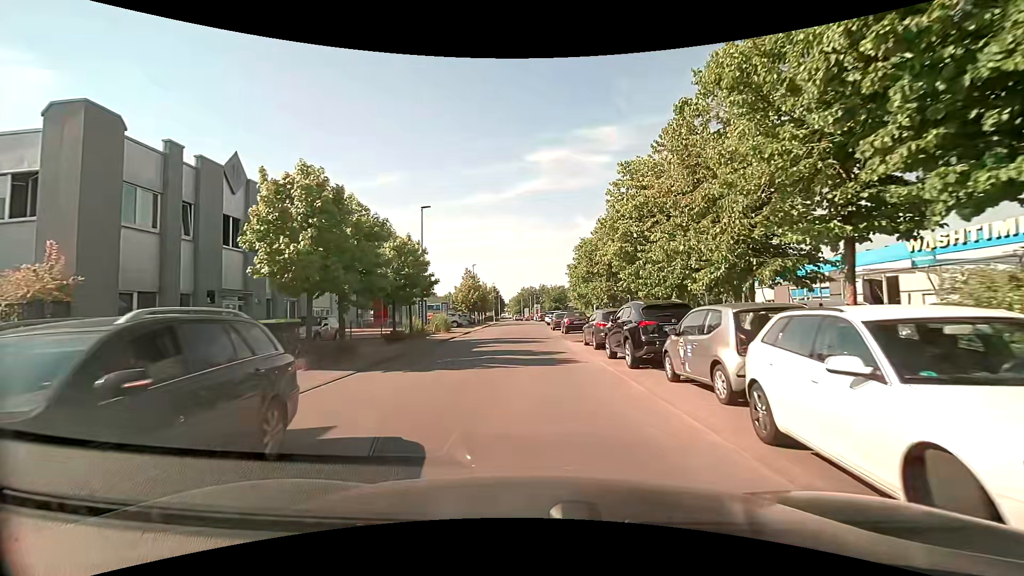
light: Day
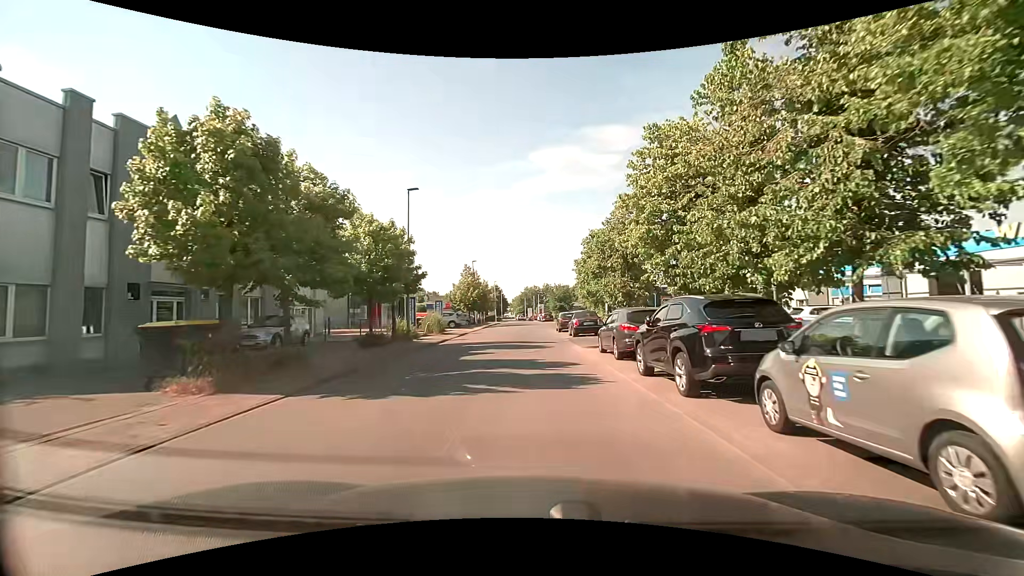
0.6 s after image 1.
(0.0, +4.1) m; 0°
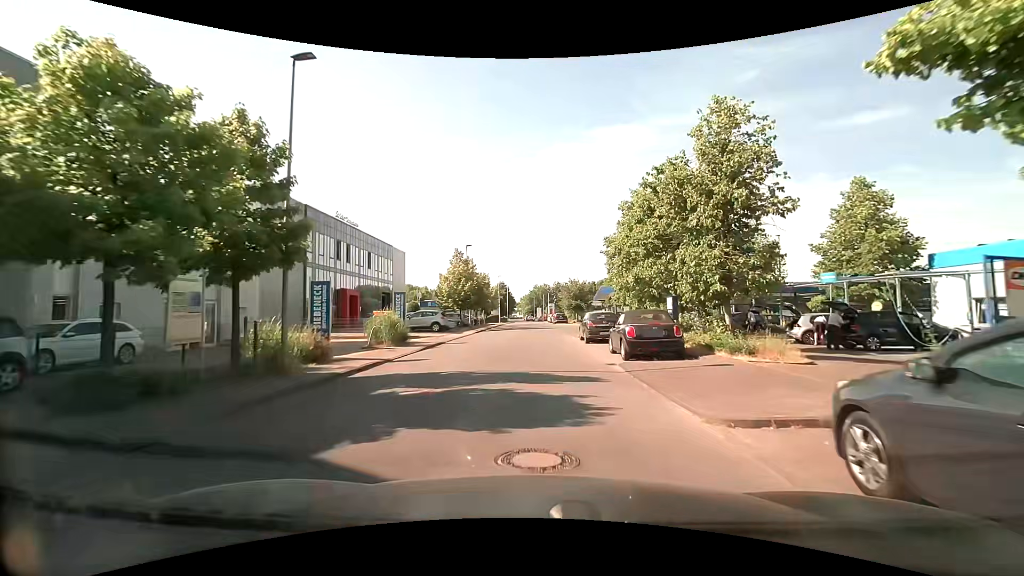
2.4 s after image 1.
(-0.1, +13.4) m; 0°
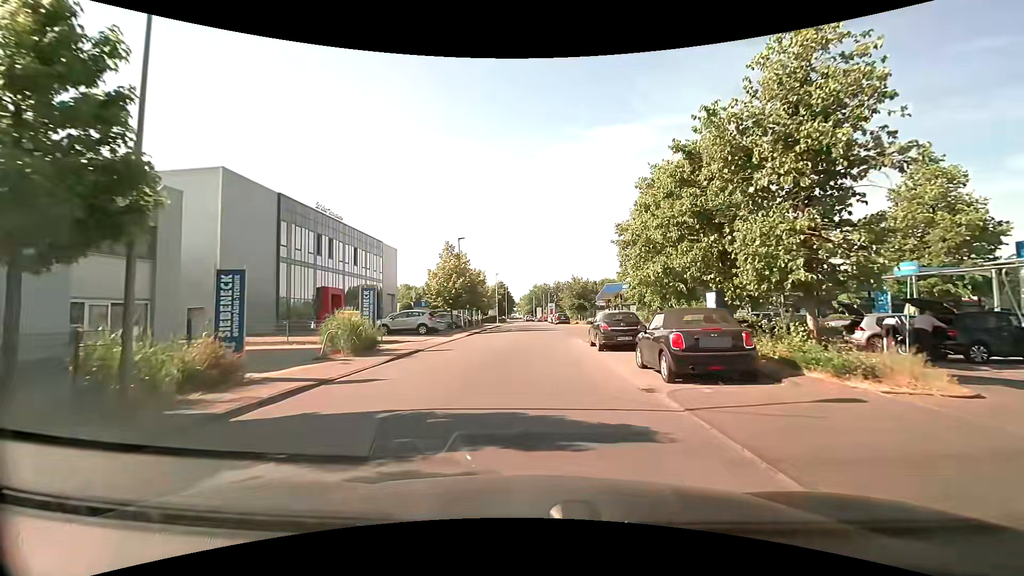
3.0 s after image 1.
(0.0, +4.6) m; 0°
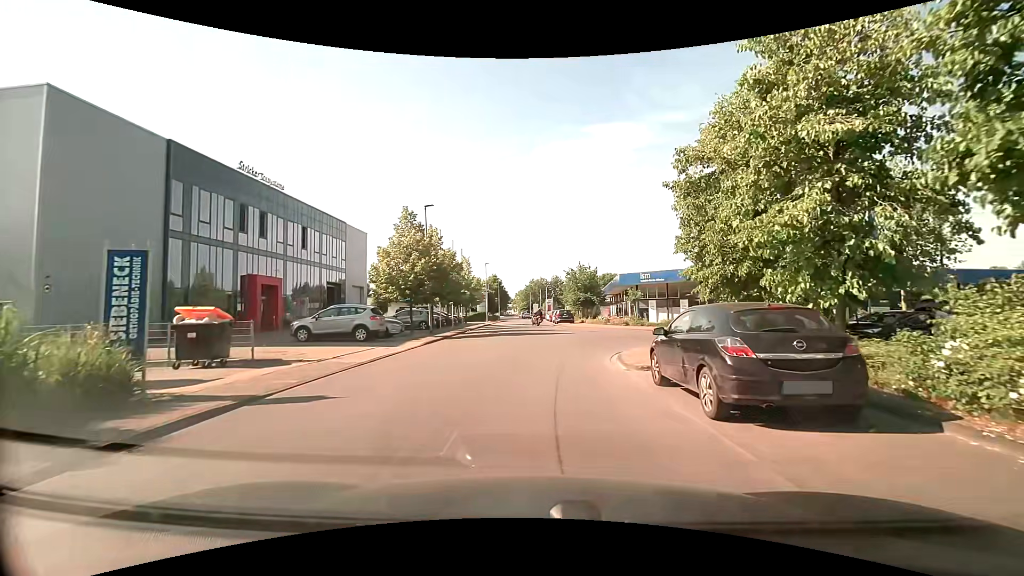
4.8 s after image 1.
(0.0, +11.4) m; 0°
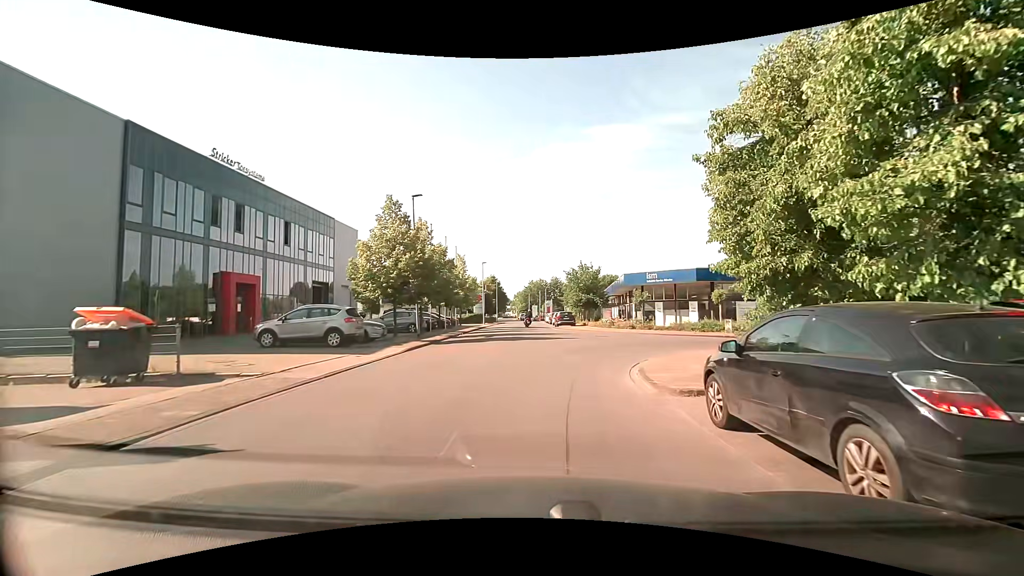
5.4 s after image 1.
(0.0, +2.9) m; 0°
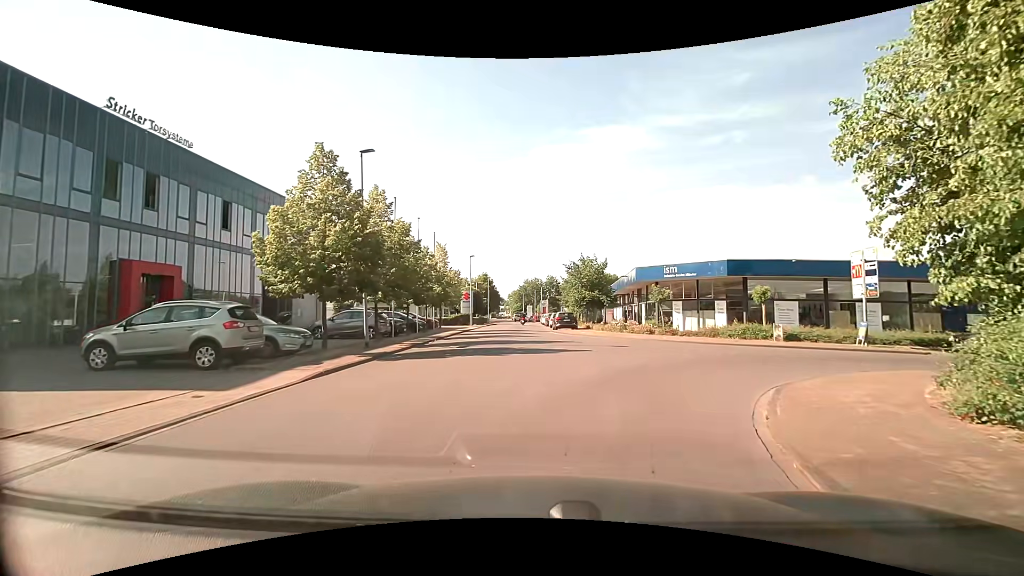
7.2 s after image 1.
(+0.1, +7.4) m; 0°
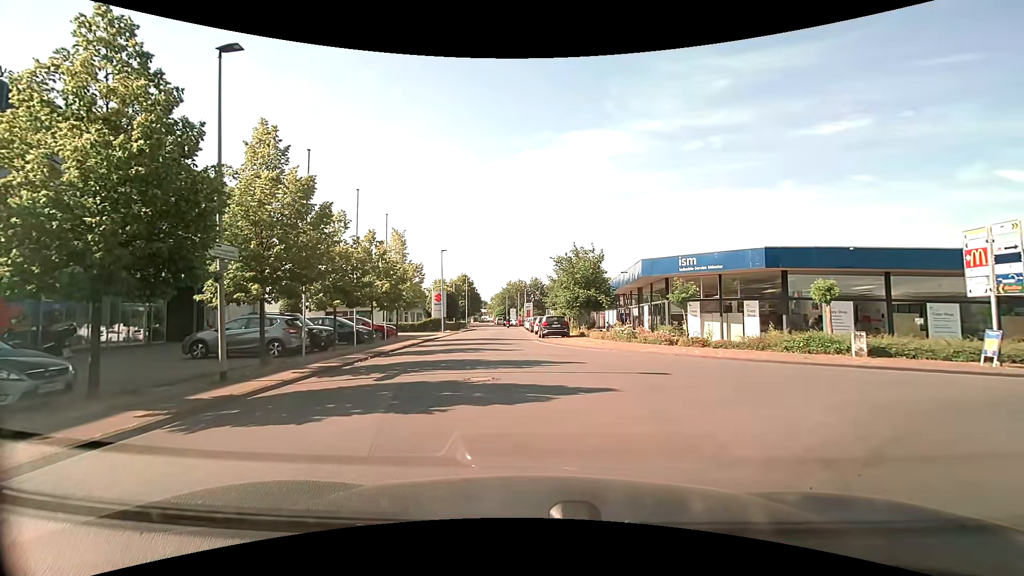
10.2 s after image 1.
(+0.2, +7.8) m; +4°
